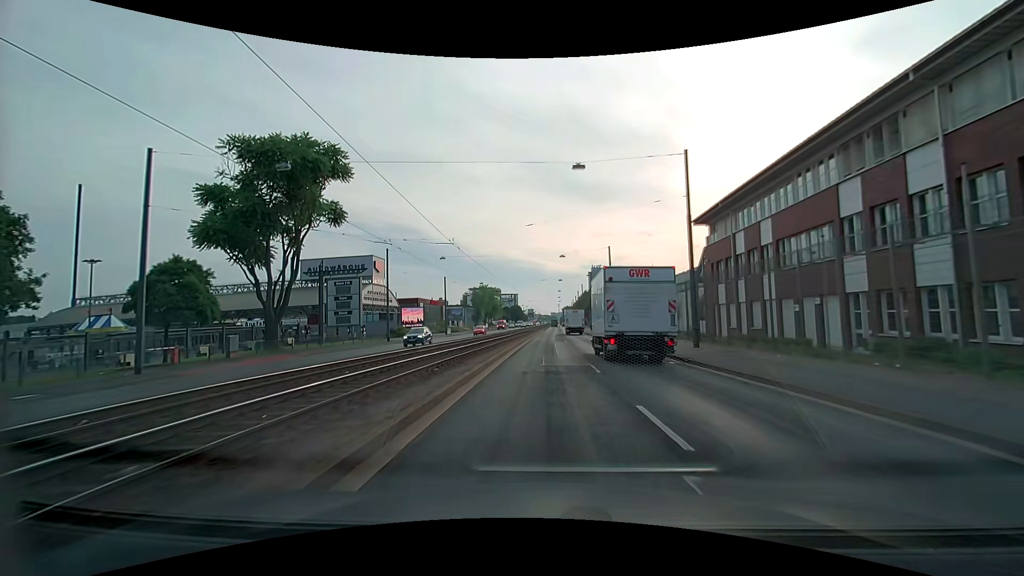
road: primary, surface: asphalt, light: Day
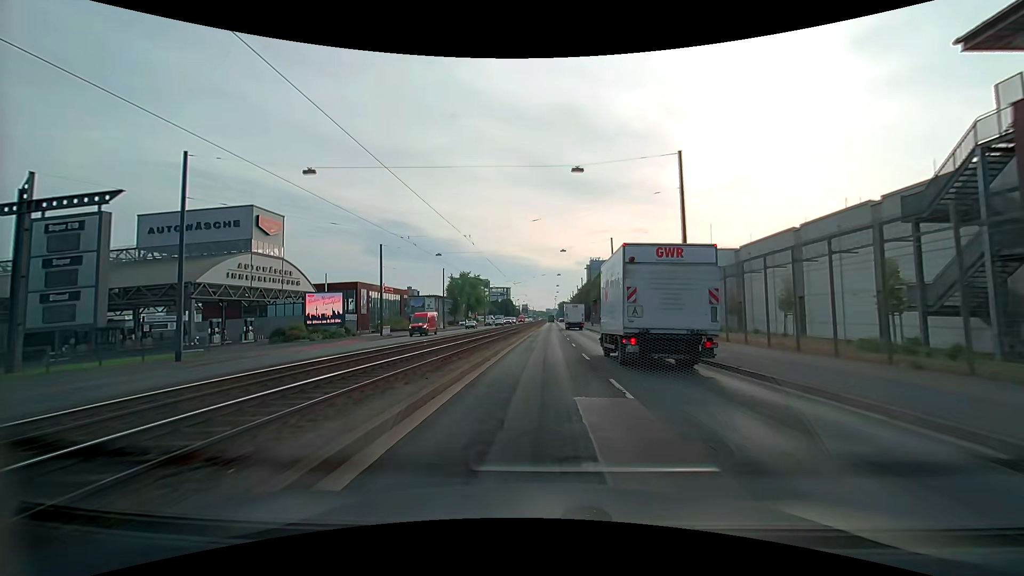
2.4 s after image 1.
(+0.4, +32.7) m; +1°
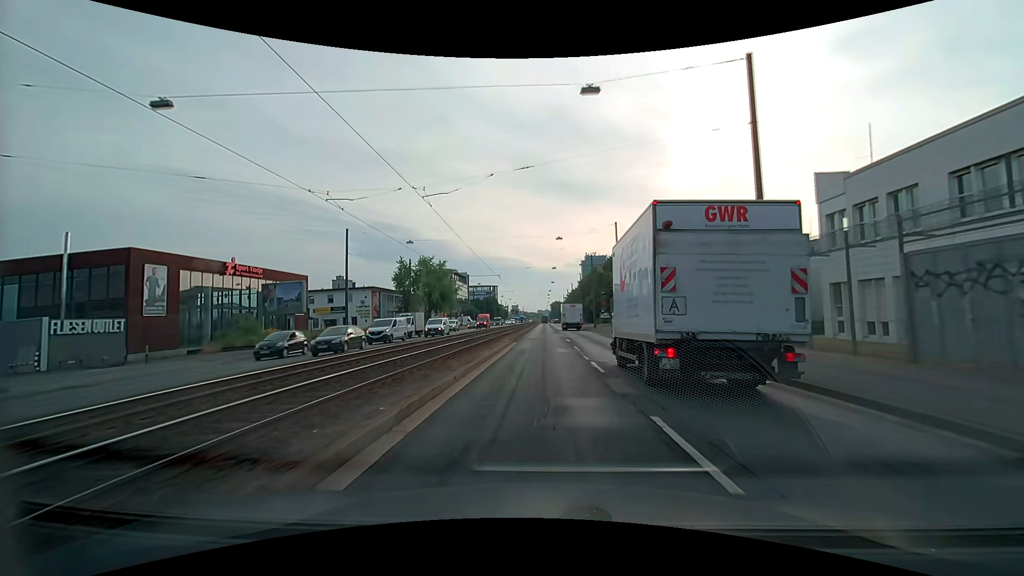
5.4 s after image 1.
(+0.3, +40.4) m; +1°
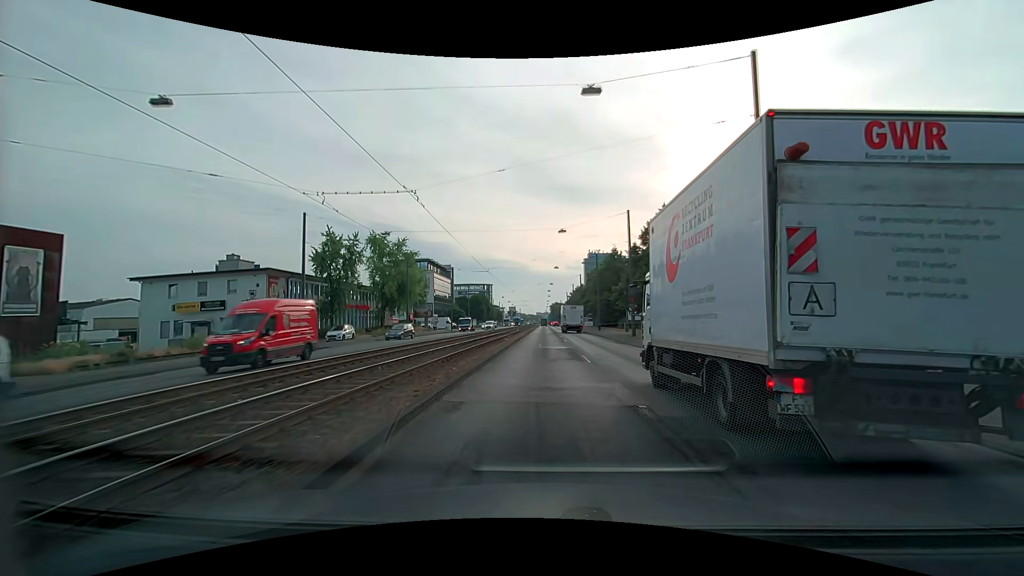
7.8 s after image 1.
(0.0, +31.9) m; 0°
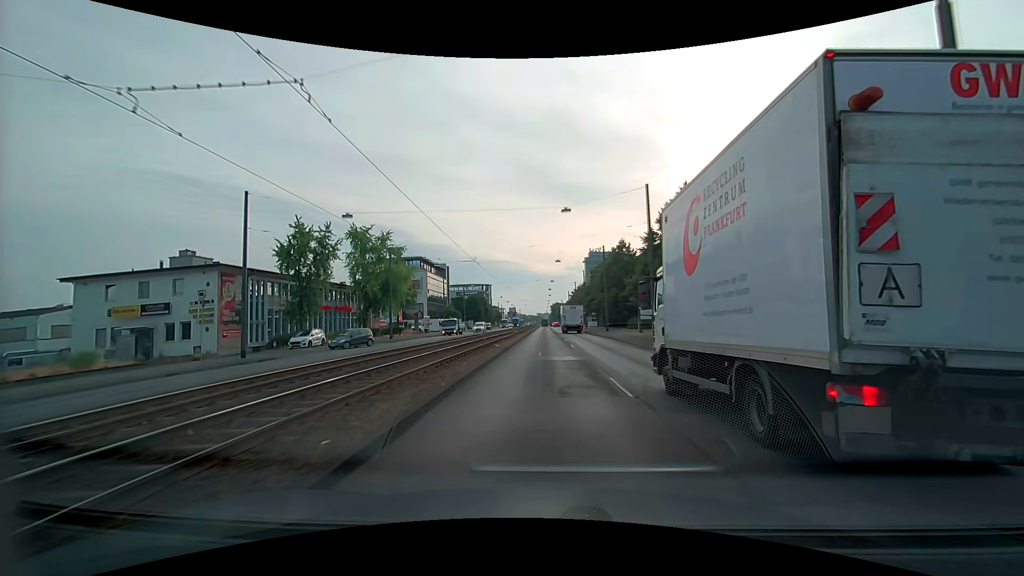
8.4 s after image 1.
(+0.1, +7.9) m; +1°
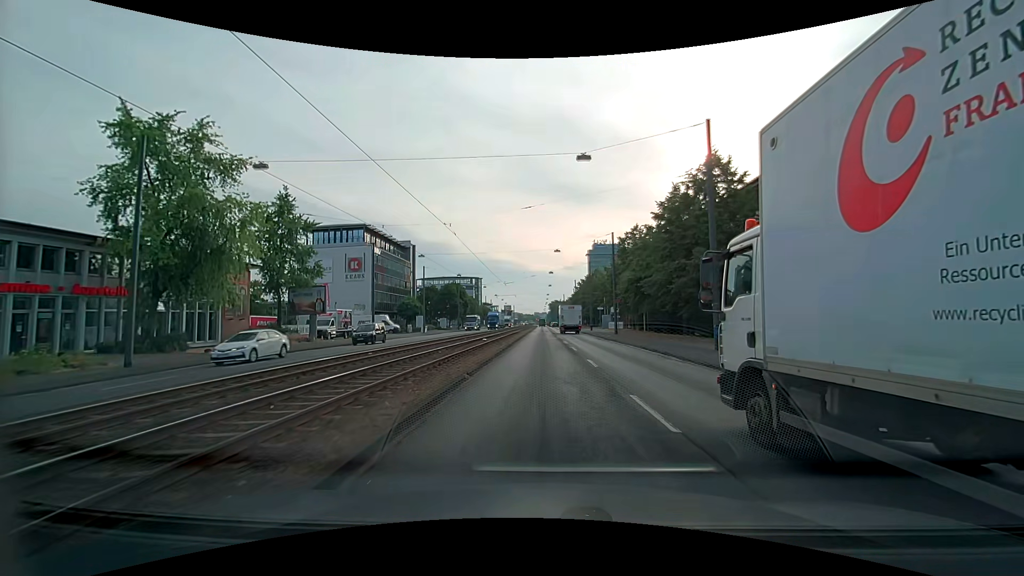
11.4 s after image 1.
(-0.3, +38.8) m; 0°
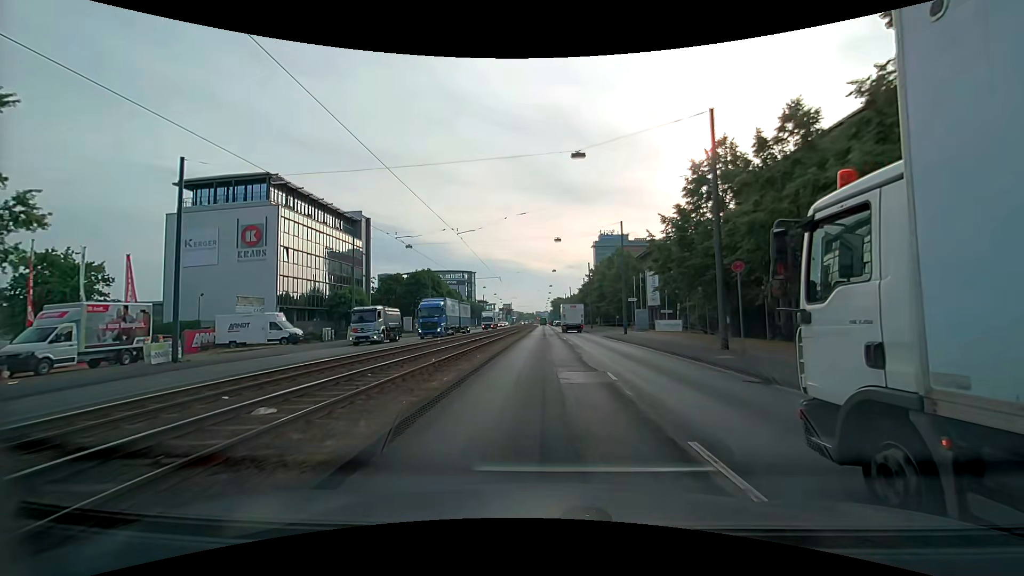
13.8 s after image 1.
(+0.1, +30.4) m; 0°
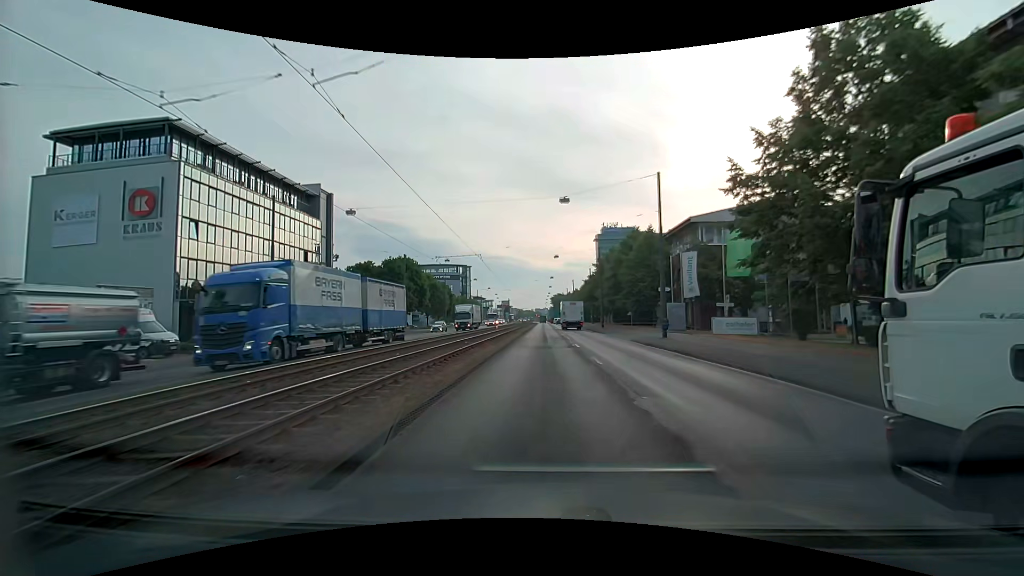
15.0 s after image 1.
(-0.1, +15.0) m; 0°
(0, +10) (0, +20) (0, +30) (0, +40) (0, +50) (0, +60) (0, +70) (0, +80) (0, +90) (0, +100) m
